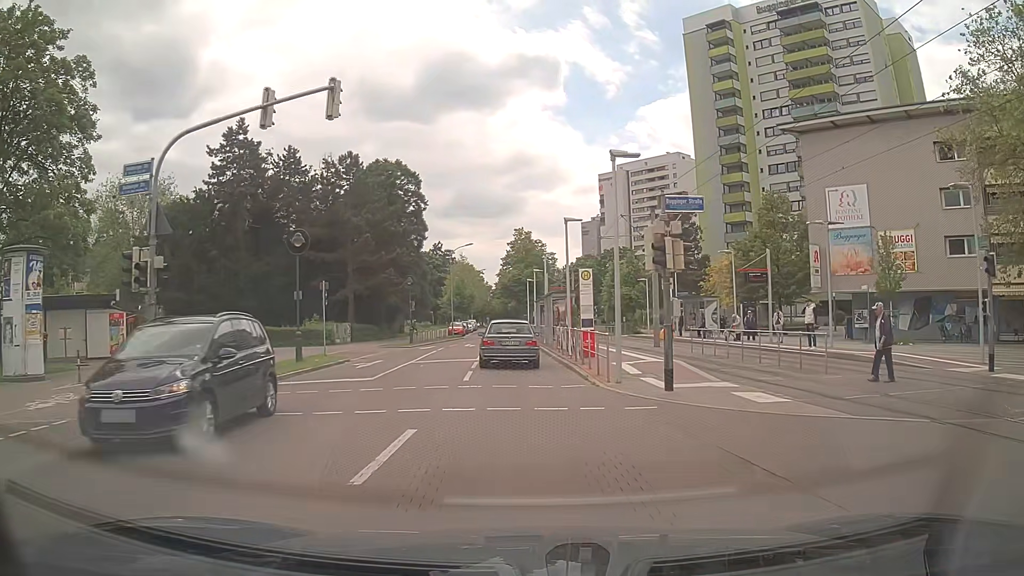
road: residential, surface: asphalt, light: Day
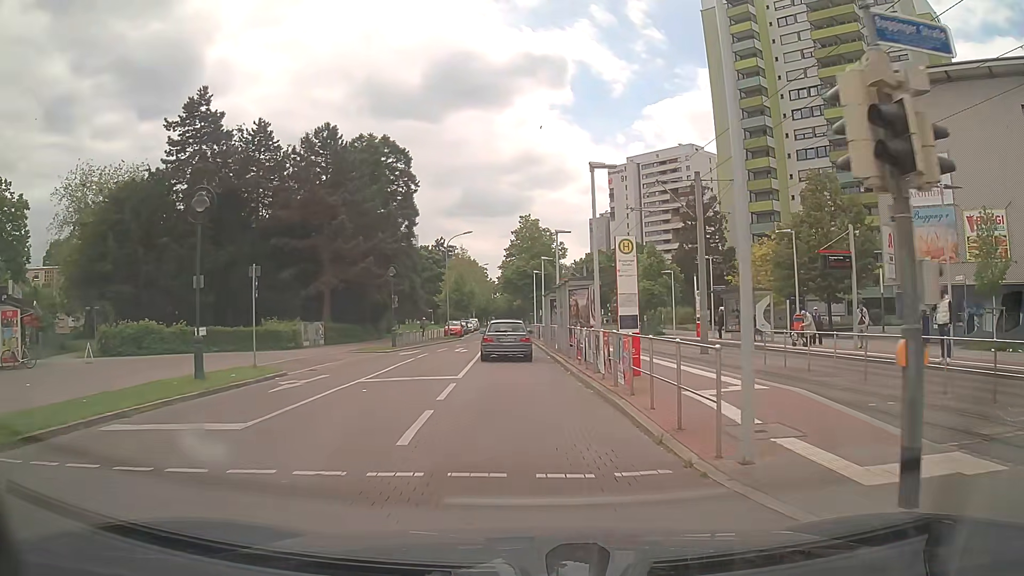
(-0.1, +8.4) m; -1°
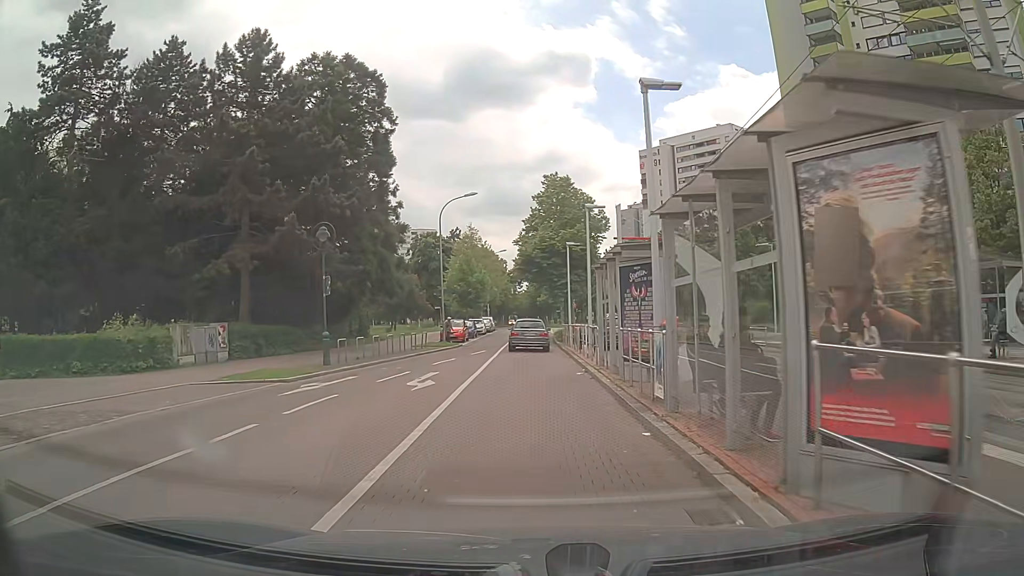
(-0.3, +17.7) m; -3°
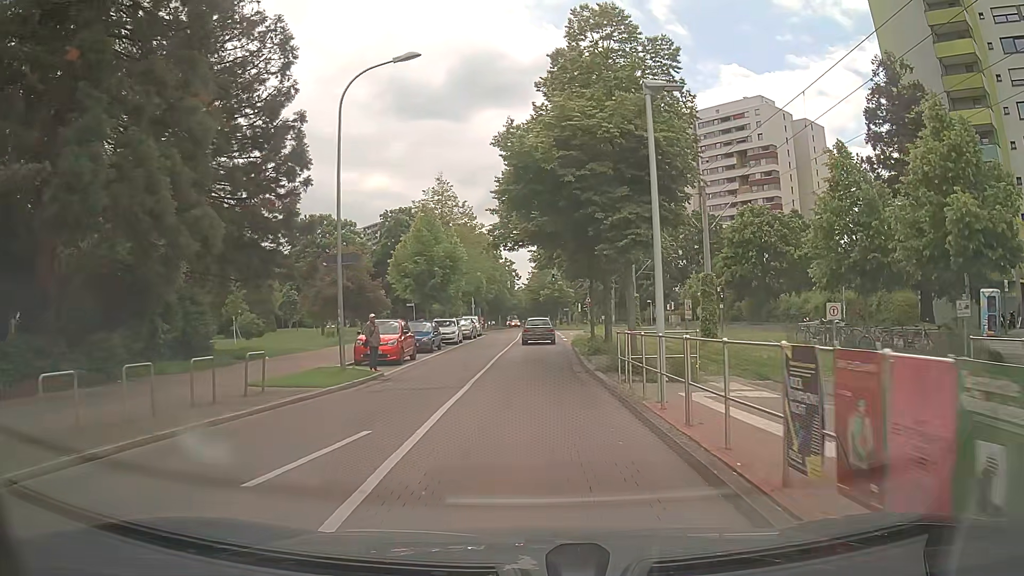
(+0.4, +22.7) m; +1°
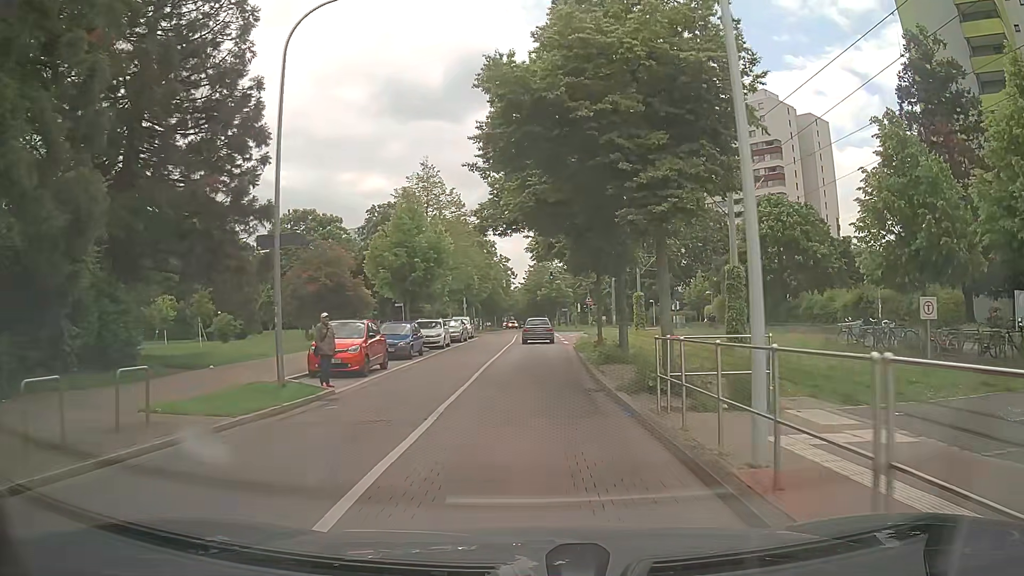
(0.0, +4.6) m; +1°
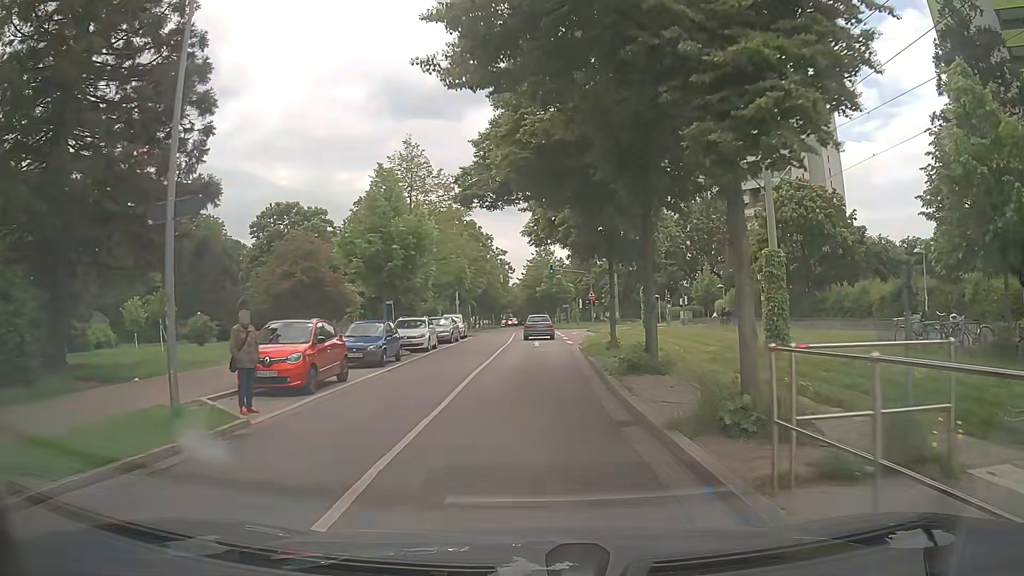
(0.0, +4.6) m; -1°
